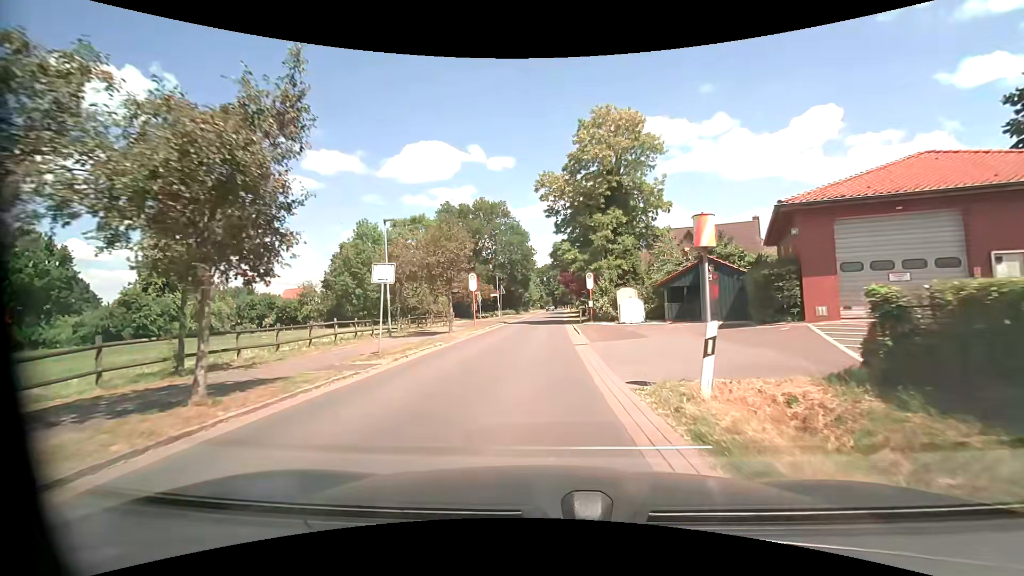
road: tertiary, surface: asphalt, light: Day
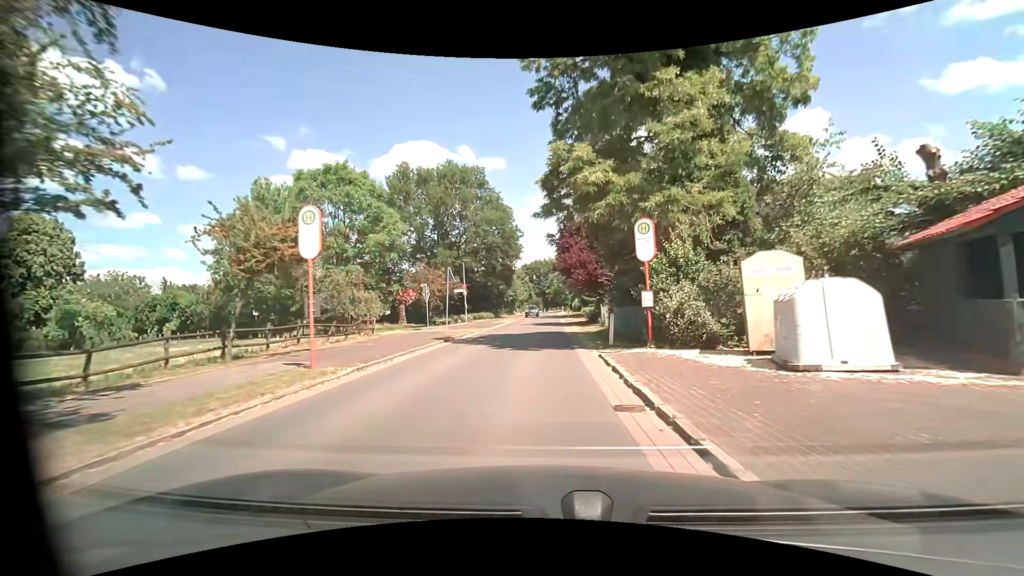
(+0.1, +22.2) m; +1°
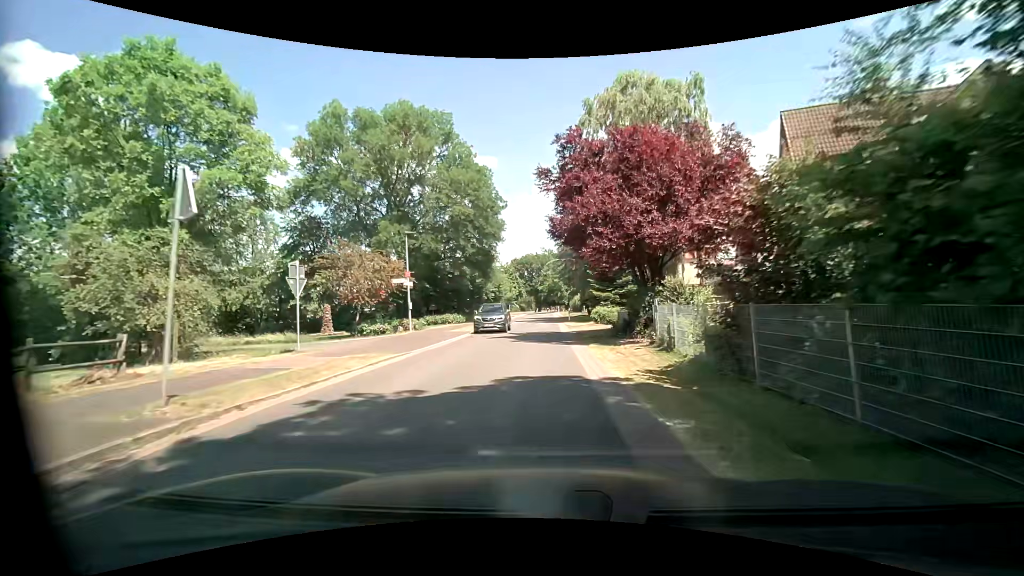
(+0.2, +18.0) m; +1°
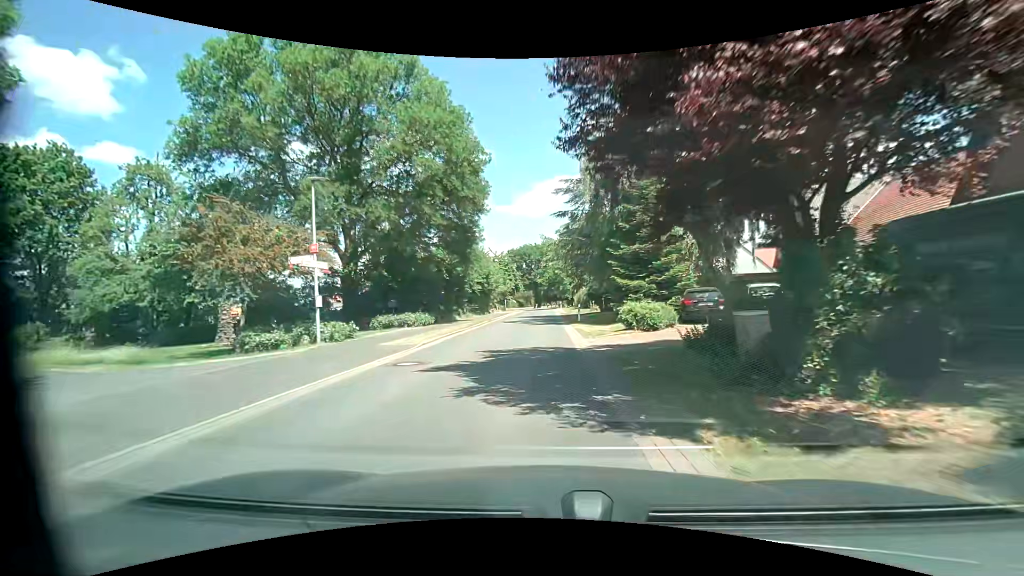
(+0.1, +12.4) m; 0°
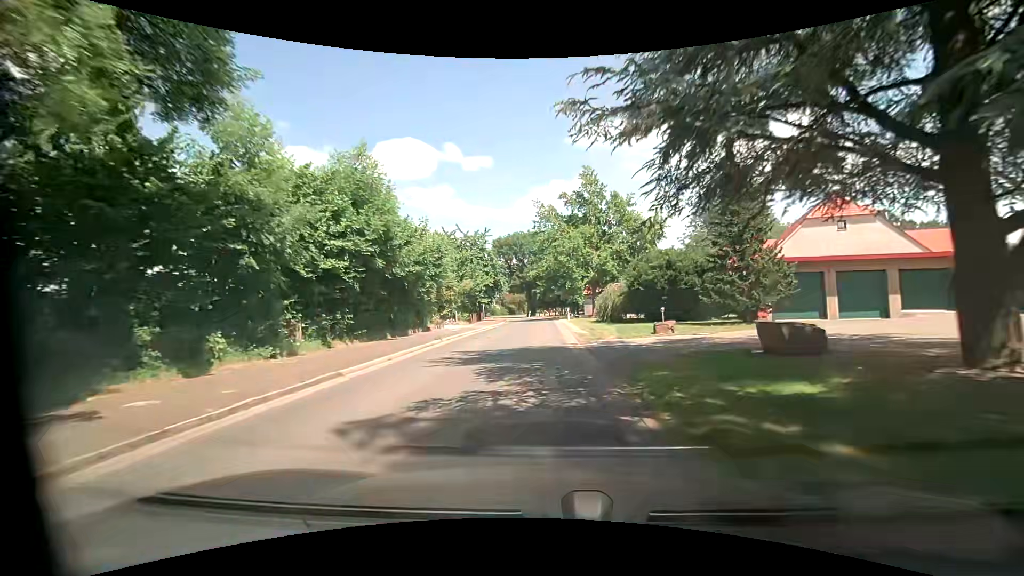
(+0.3, +32.1) m; 0°
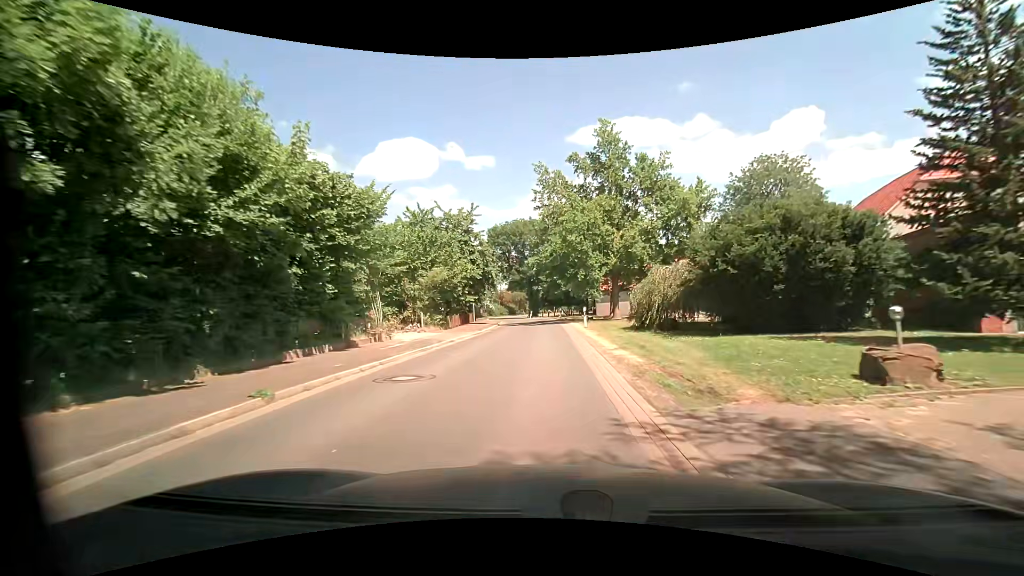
(0.0, +13.2) m; 0°
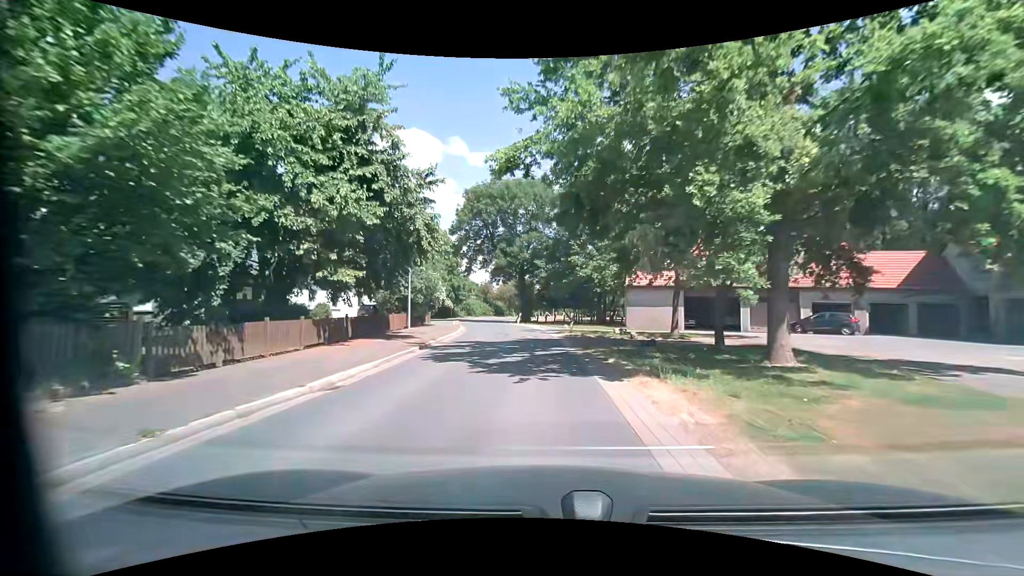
(0.0, +26.5) m; 0°
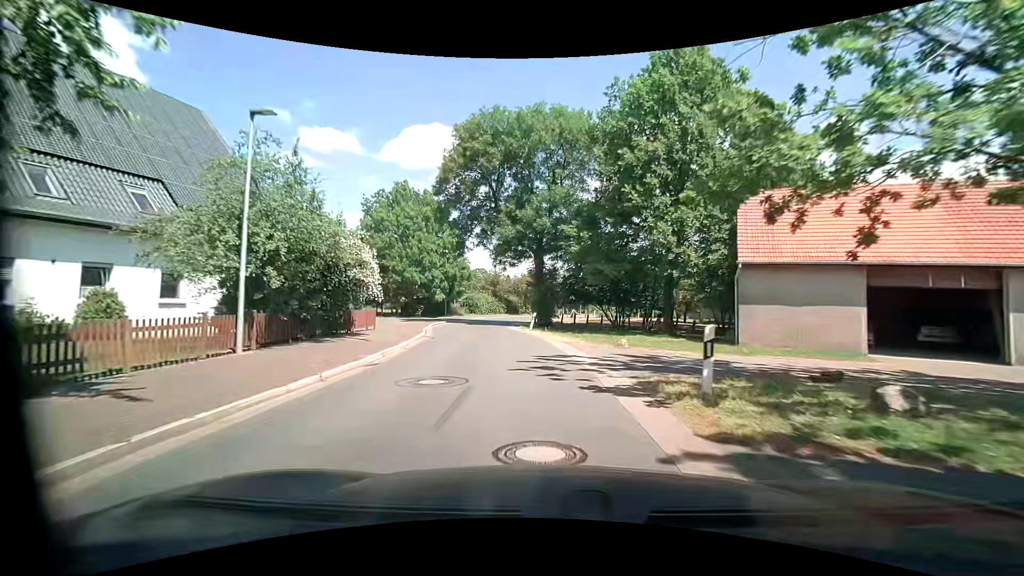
(-0.3, +19.2) m; -2°
(0, +10) (-1, +20) (-2, +30) (-3, +40) (-3, +50) (-2, +60) (+2, +69) (+7, +78) (+12, +86) (+17, +95) m
